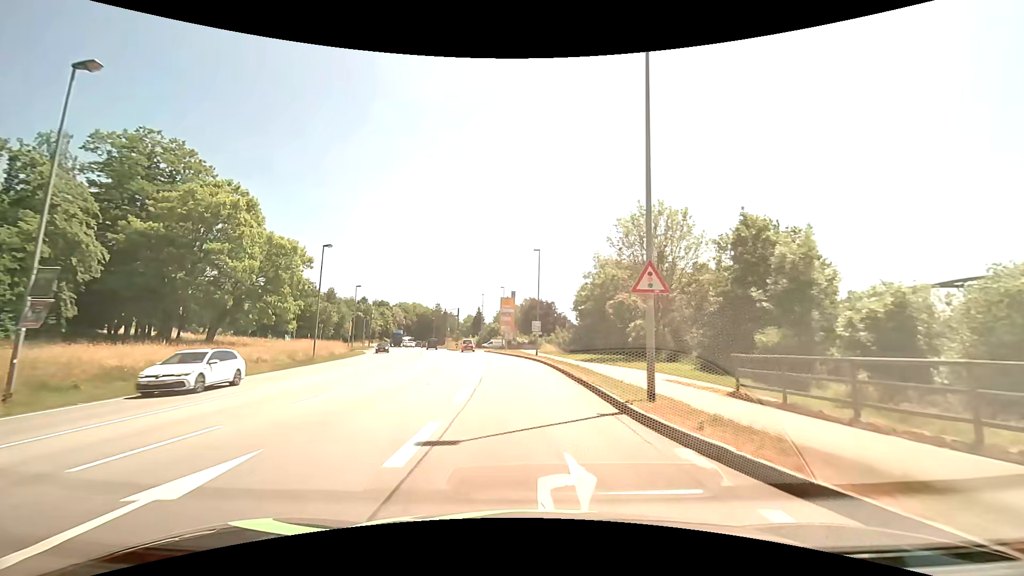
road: primary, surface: asphalt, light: Day
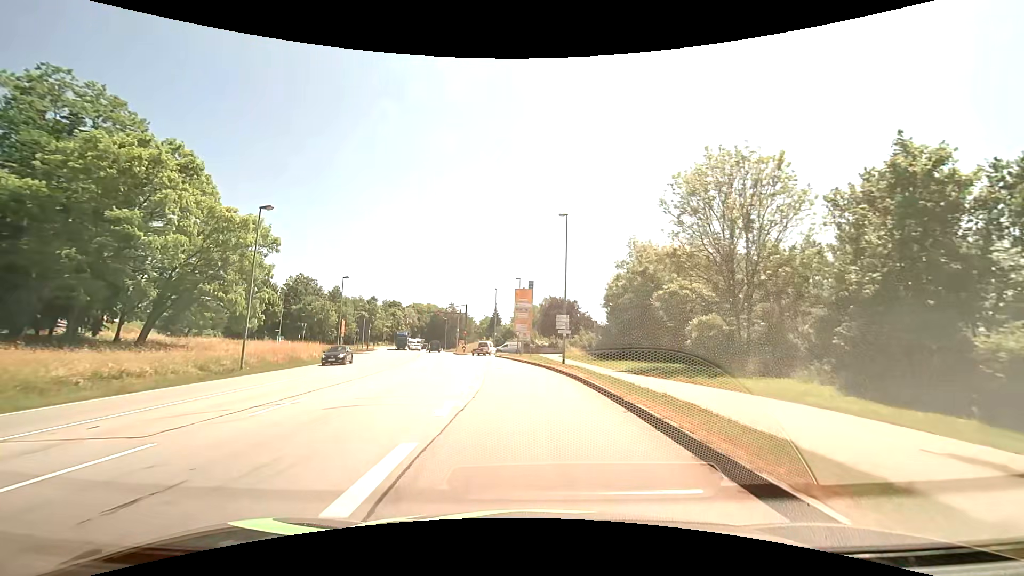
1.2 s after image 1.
(-0.2, +13.7) m; -2°
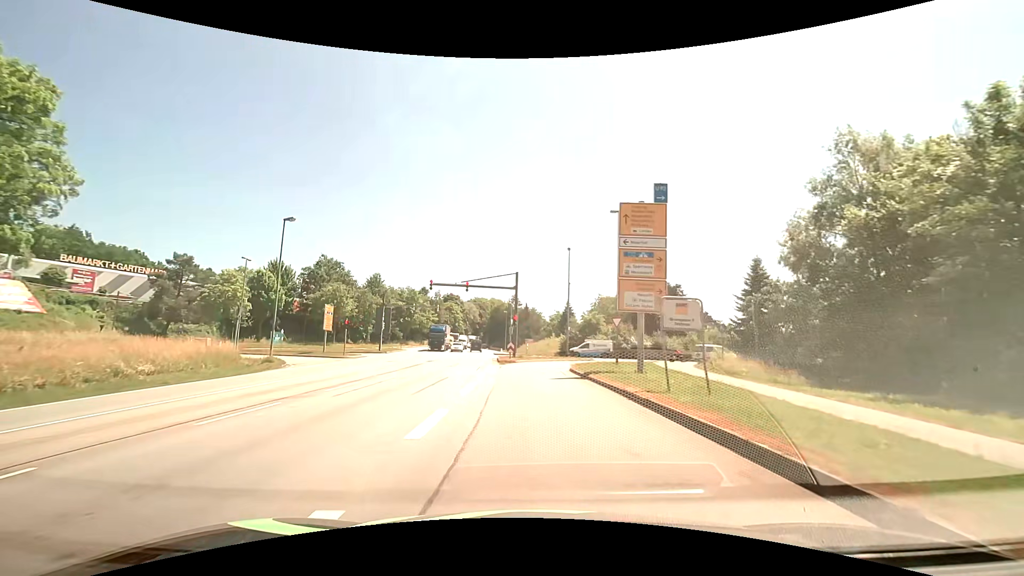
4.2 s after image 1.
(-2.1, +32.4) m; -8°
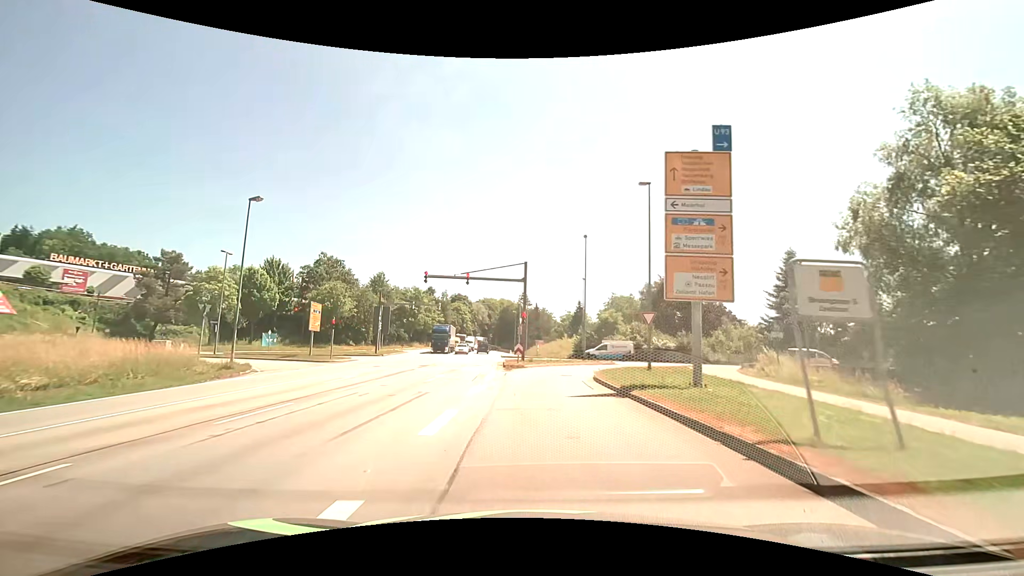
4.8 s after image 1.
(0.0, +5.8) m; 0°
